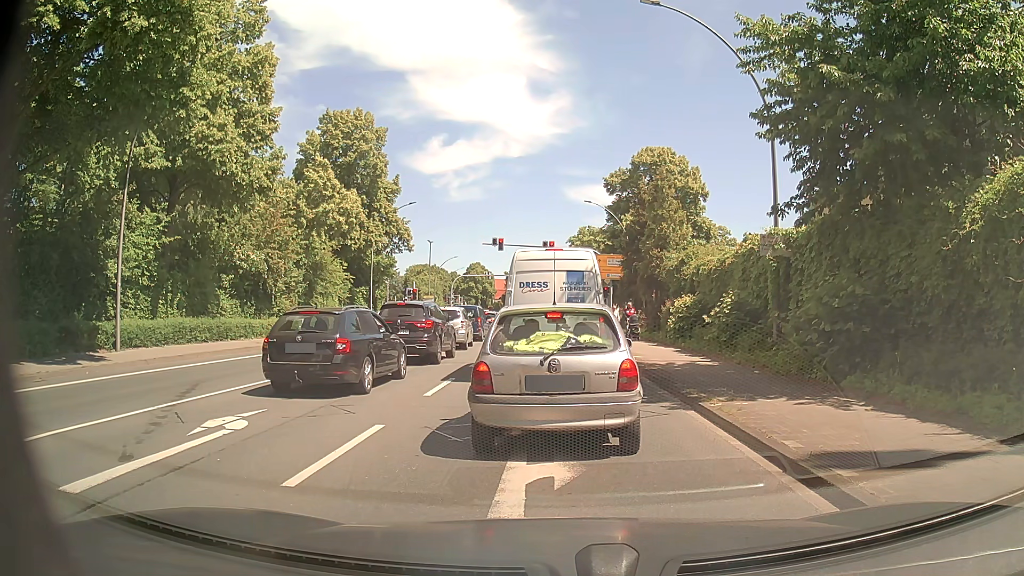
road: primary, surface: asphalt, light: Day
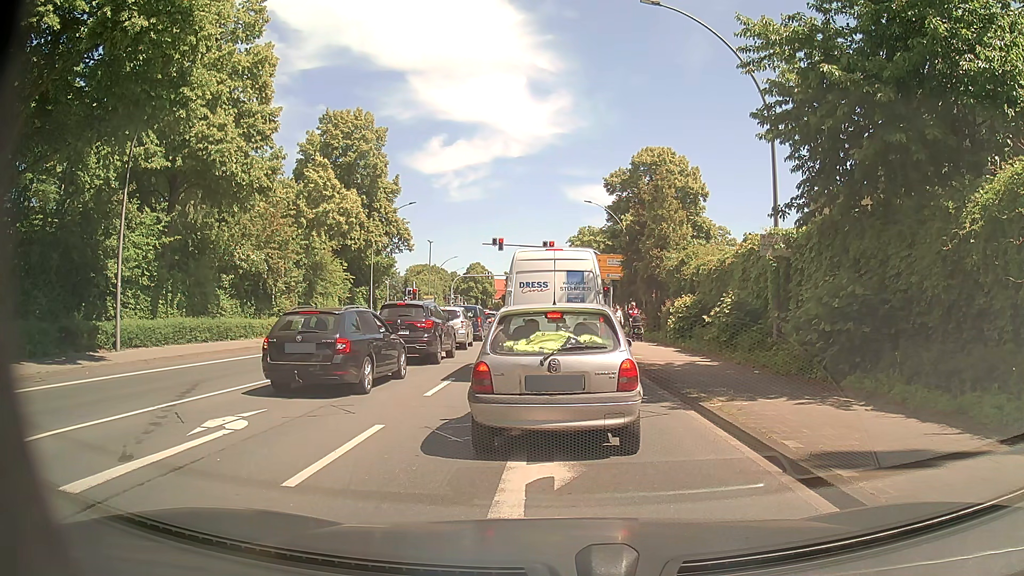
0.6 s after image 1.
(0.0, 0.0) m; 0°
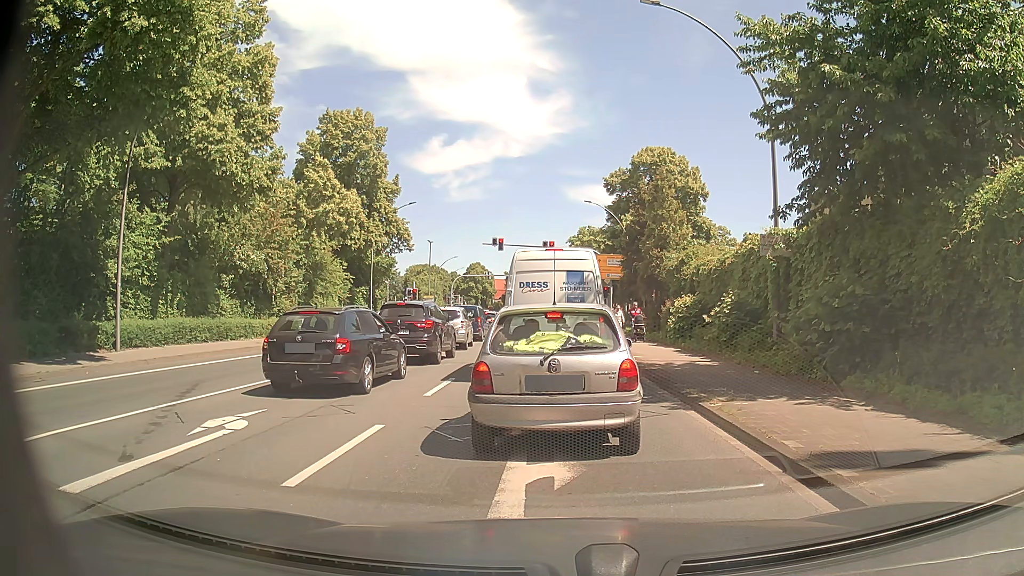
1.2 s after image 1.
(0.0, 0.0) m; 0°
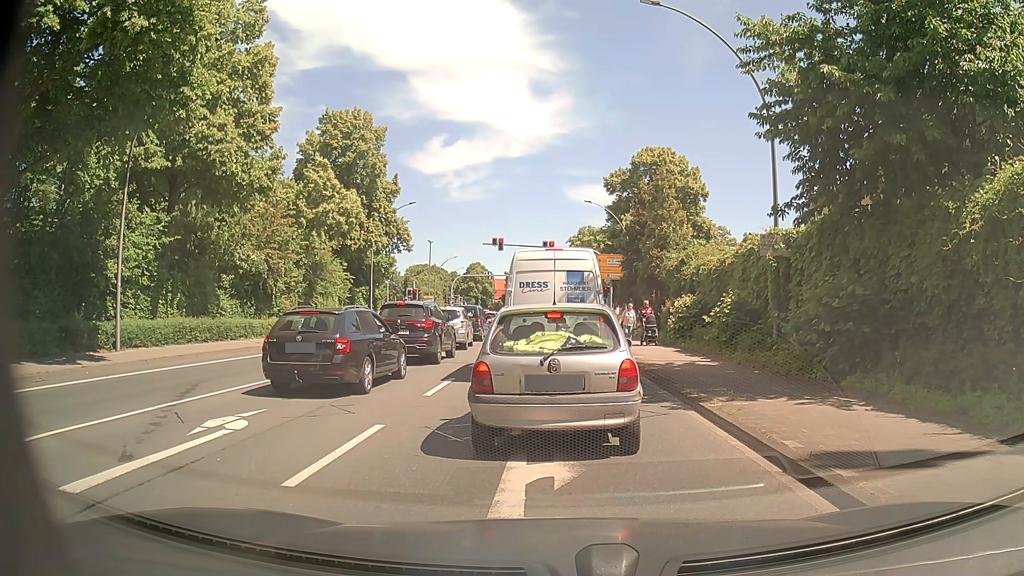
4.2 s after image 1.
(0.0, 0.0) m; 0°
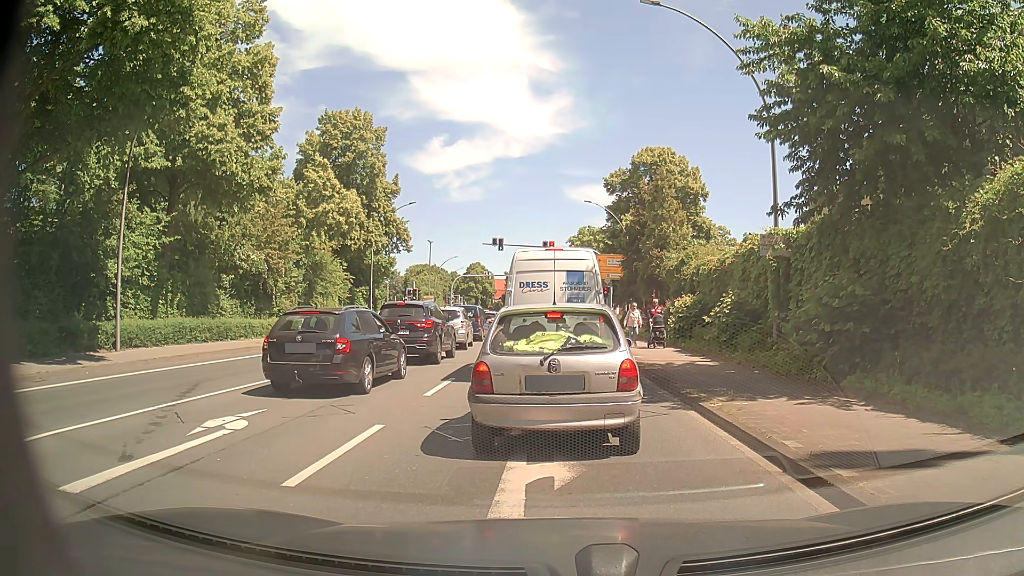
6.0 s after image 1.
(0.0, 0.0) m; 0°
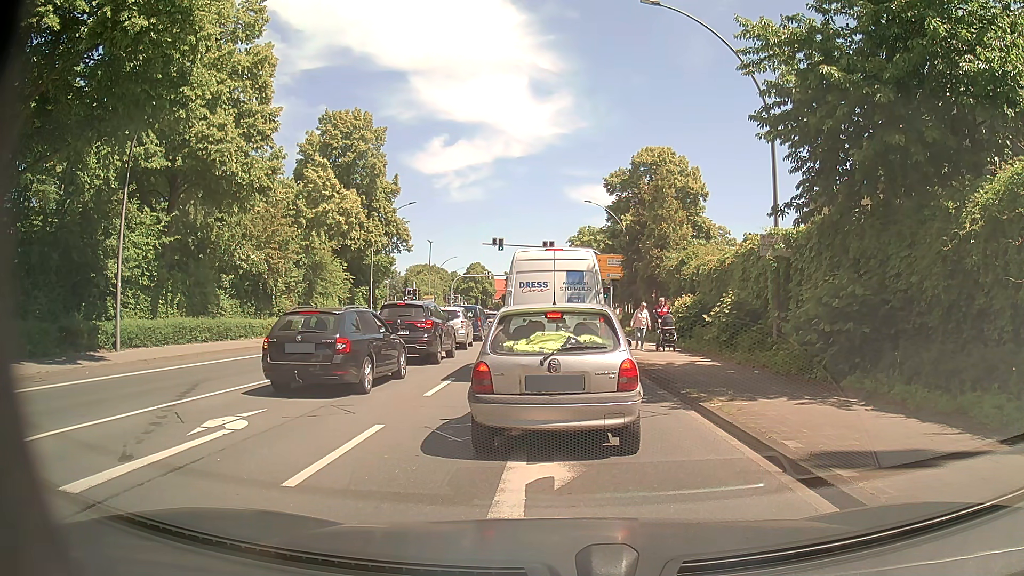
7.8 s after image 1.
(0.0, 0.0) m; 0°
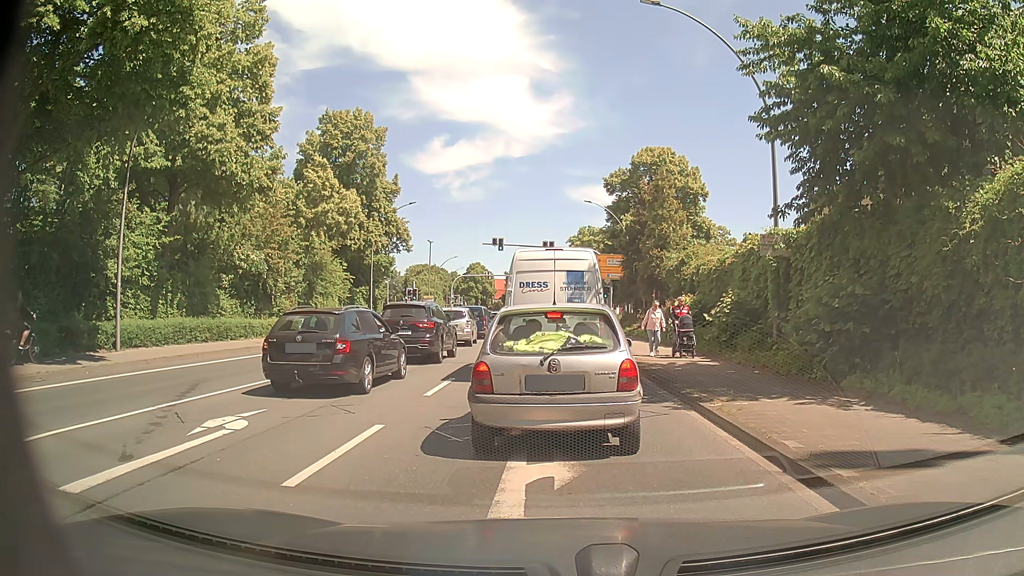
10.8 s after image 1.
(0.0, 0.0) m; 0°
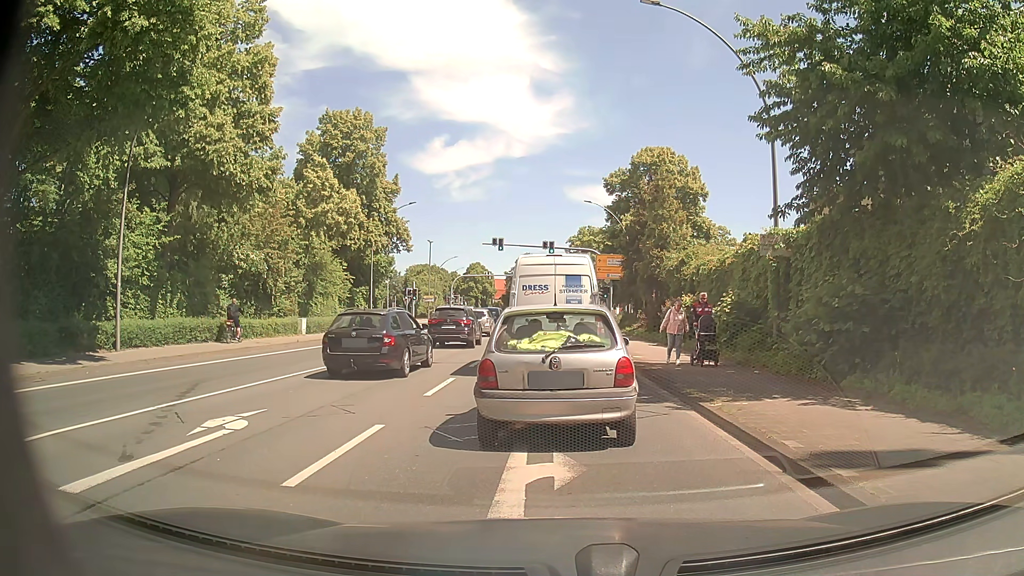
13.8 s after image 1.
(0.0, 0.0) m; 0°
(0, +10) (0, +20) (0, +30) (+1, +40) (+1, +50) (+1, +60) (+1, +70) (+1, +80) (+1, +90) (0, +100) m
